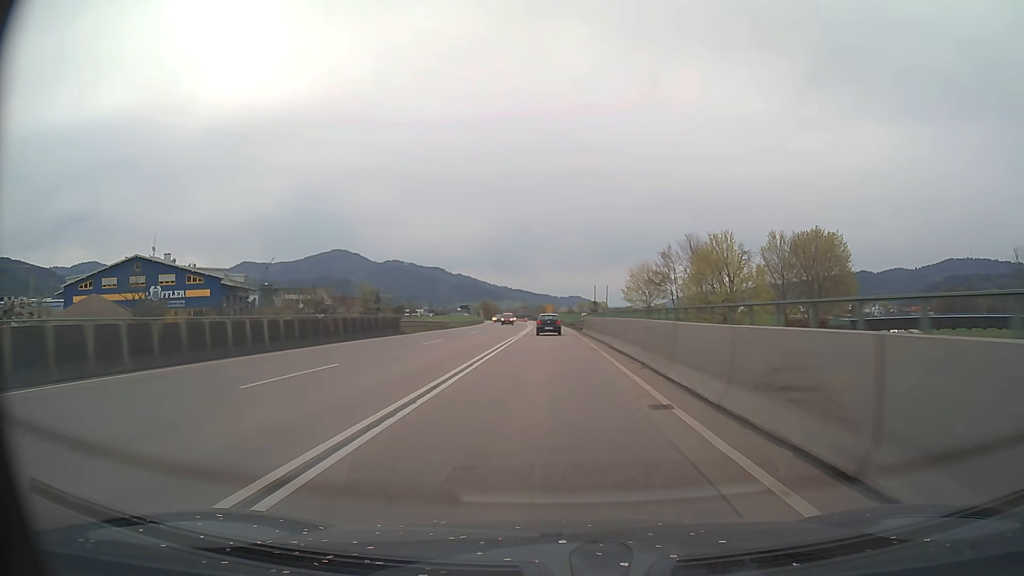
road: trunk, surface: asphalt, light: Day
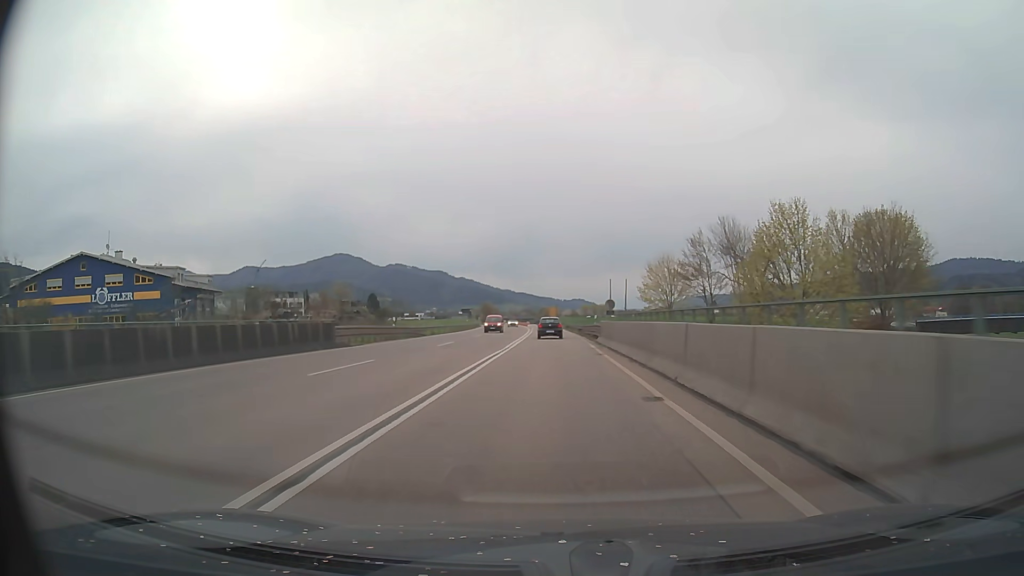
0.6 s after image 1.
(0.0, +14.5) m; 0°
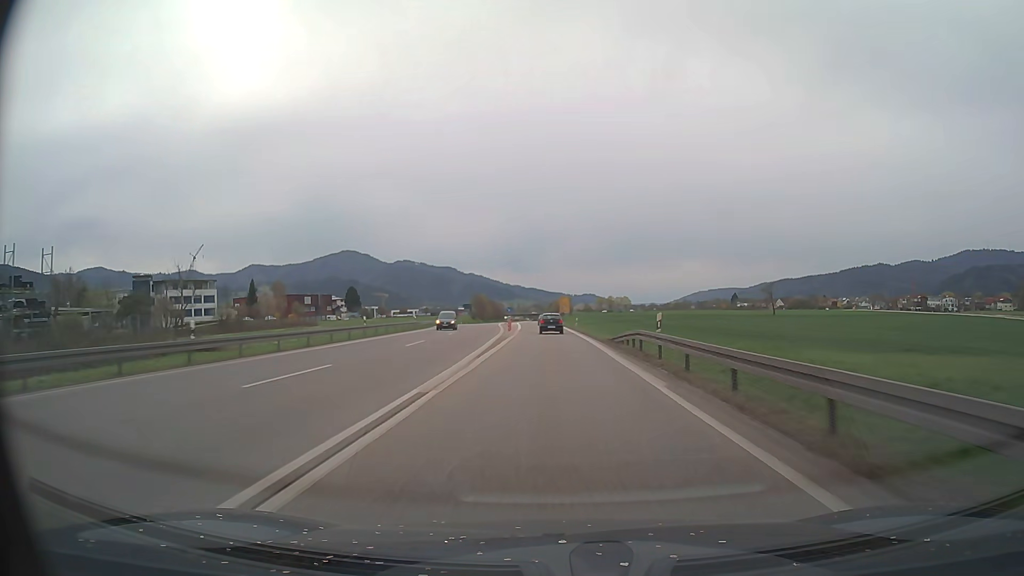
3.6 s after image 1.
(-0.4, +72.8) m; -1°
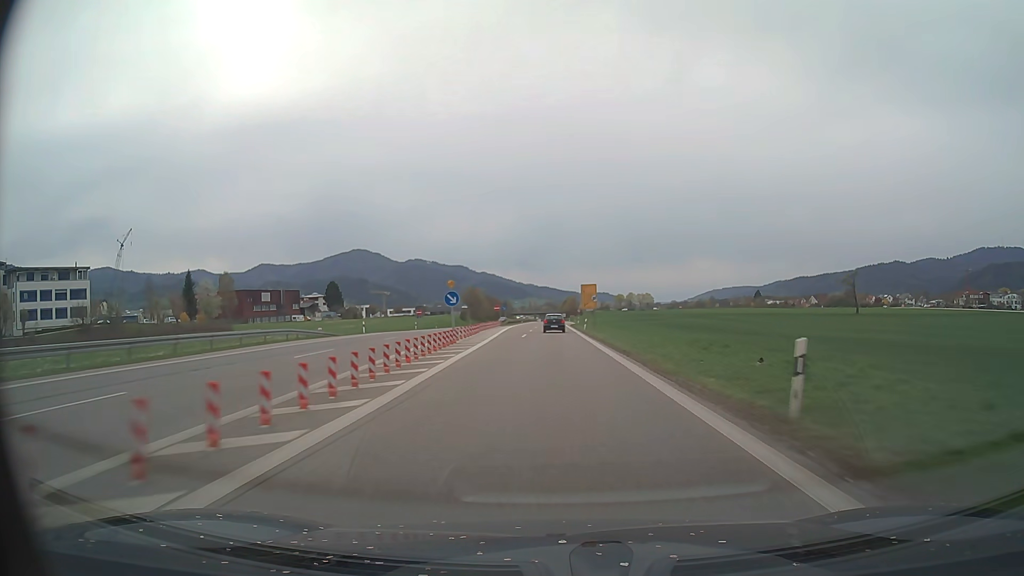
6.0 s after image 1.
(-0.7, +59.3) m; -1°
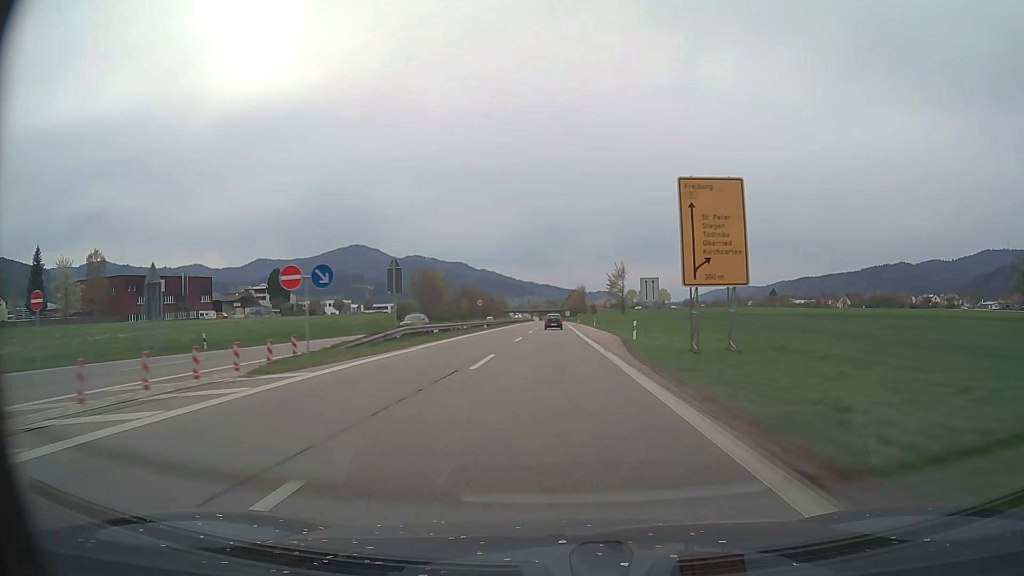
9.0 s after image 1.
(-0.2, +74.8) m; 0°
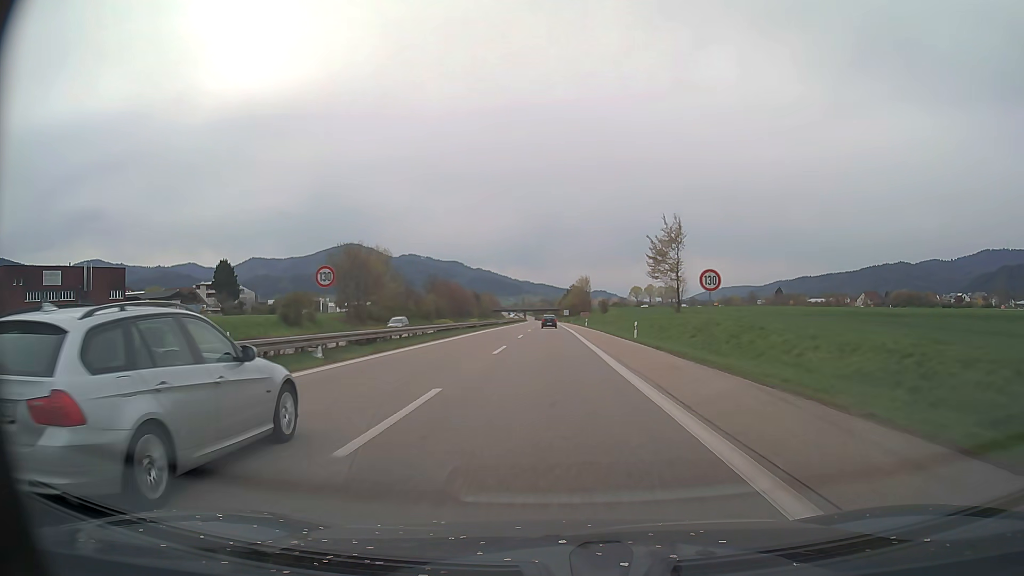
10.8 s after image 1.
(+0.1, +45.0) m; 0°
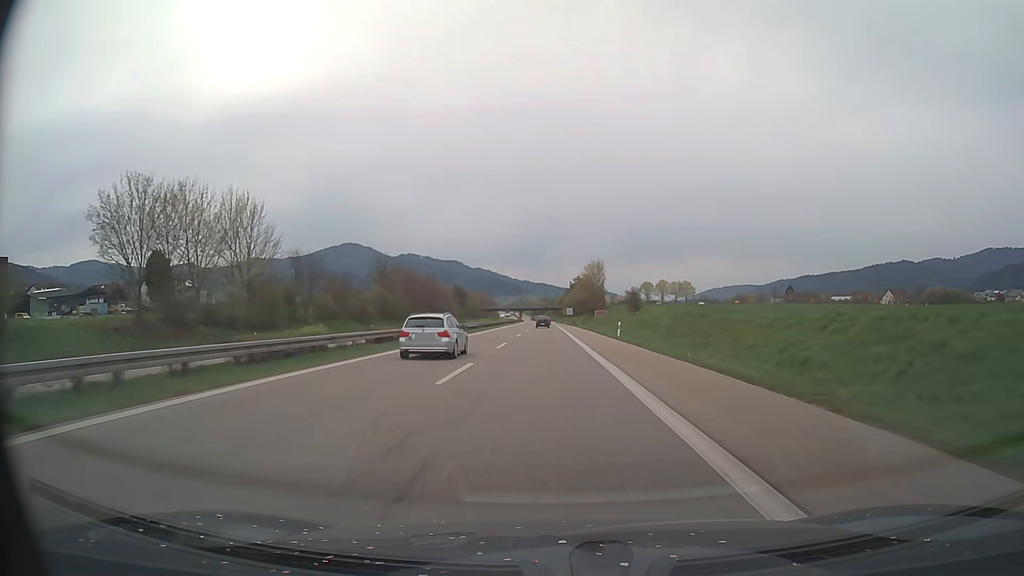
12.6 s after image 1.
(0.0, +45.0) m; 0°
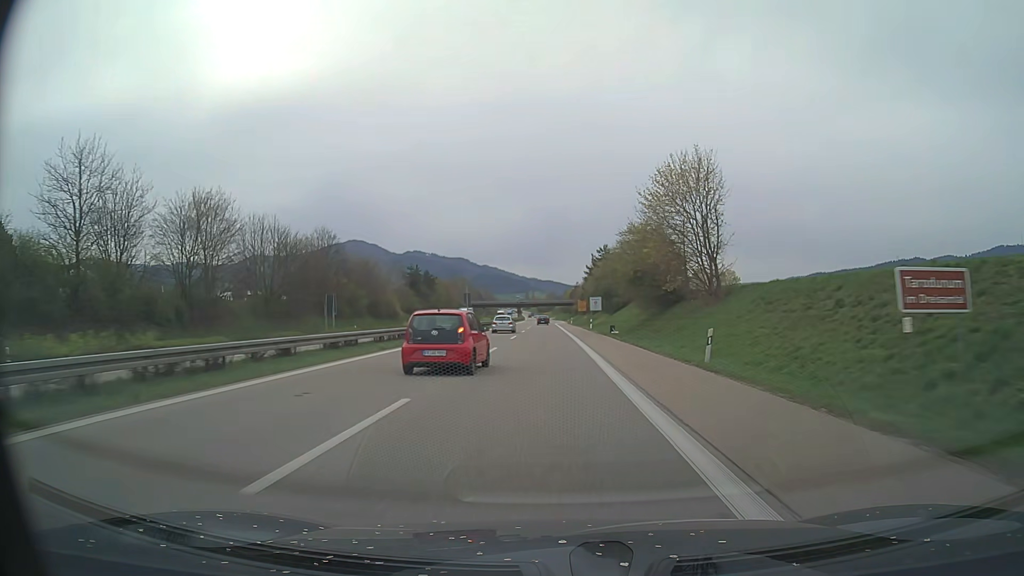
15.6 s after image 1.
(-0.5, +75.2) m; -1°
(0, +10) (0, +20) (0, +30) (0, +40) (0, +50) (0, +60) (-1, +70) (-1, +80) (-1, +90) (-1, +100) m
